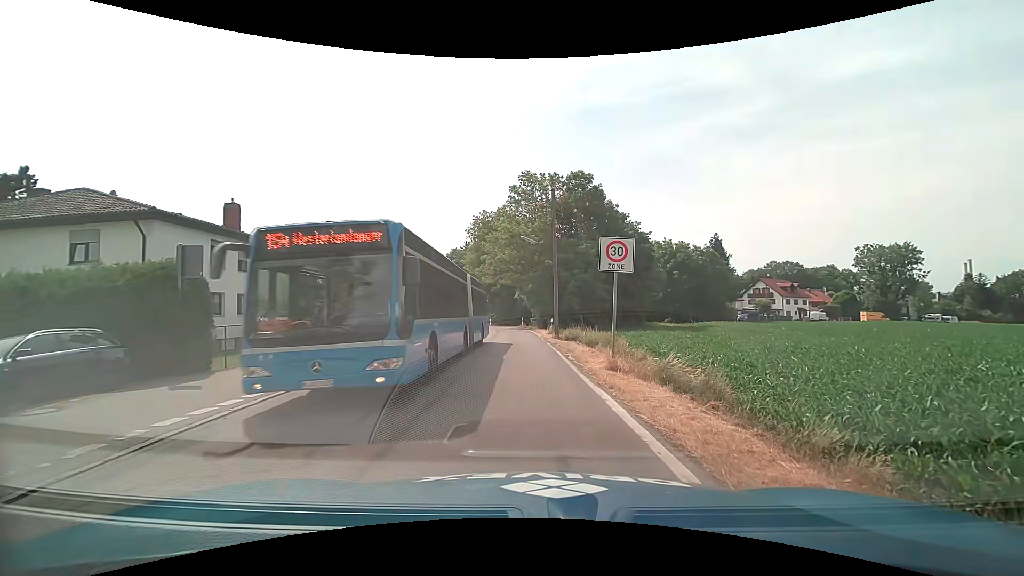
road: tertiary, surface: asphalt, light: Day
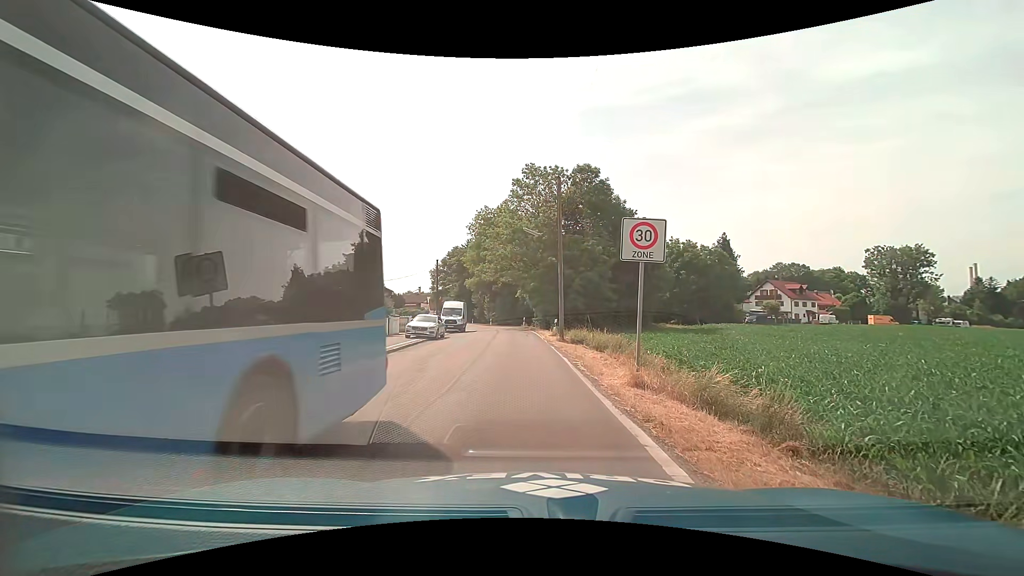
(0.0, +2.6) m; 0°
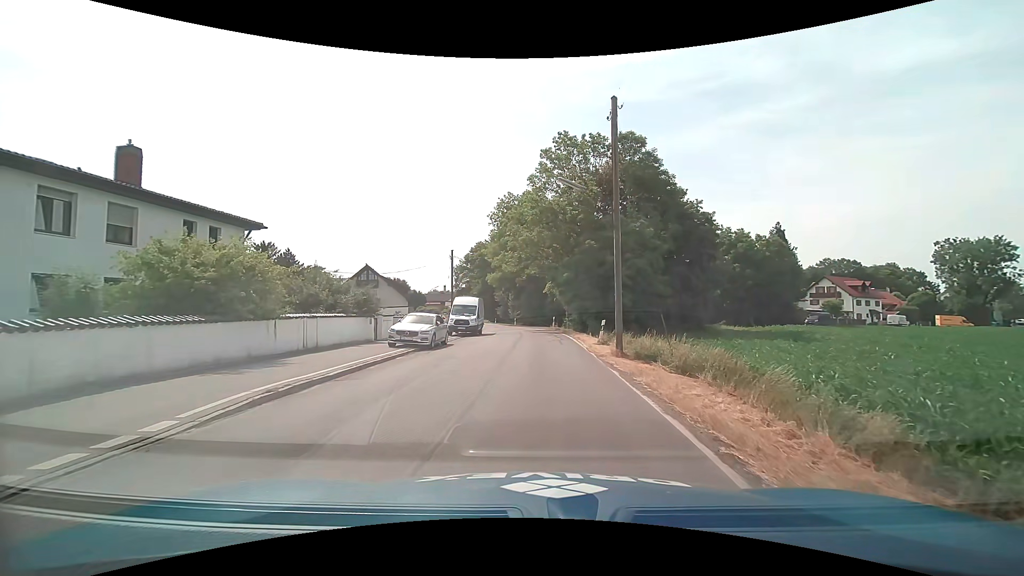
(-0.3, +9.4) m; -3°
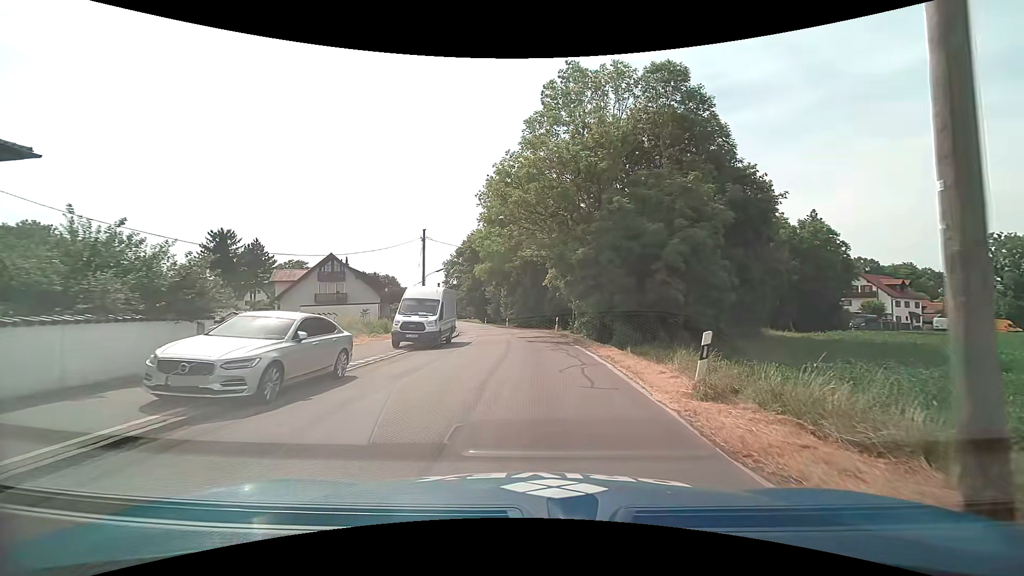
(+0.1, +12.8) m; 0°
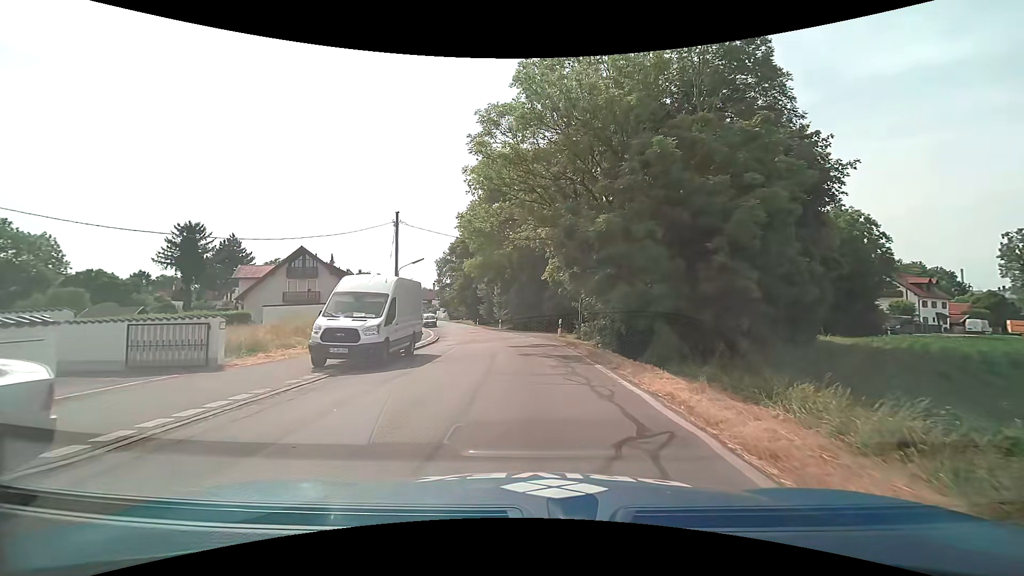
(0.0, +7.5) m; 0°
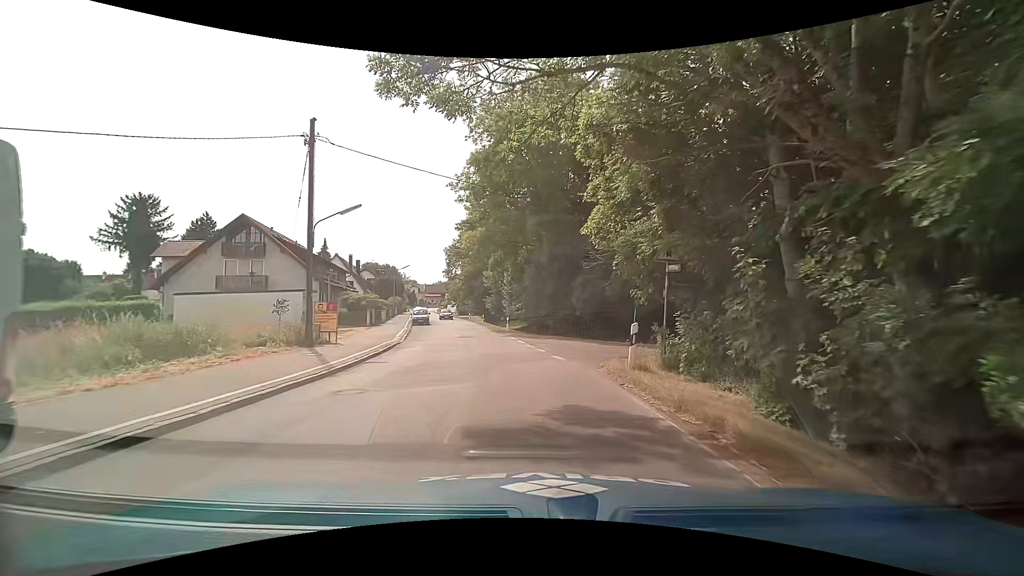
(-0.2, +16.0) m; -2°
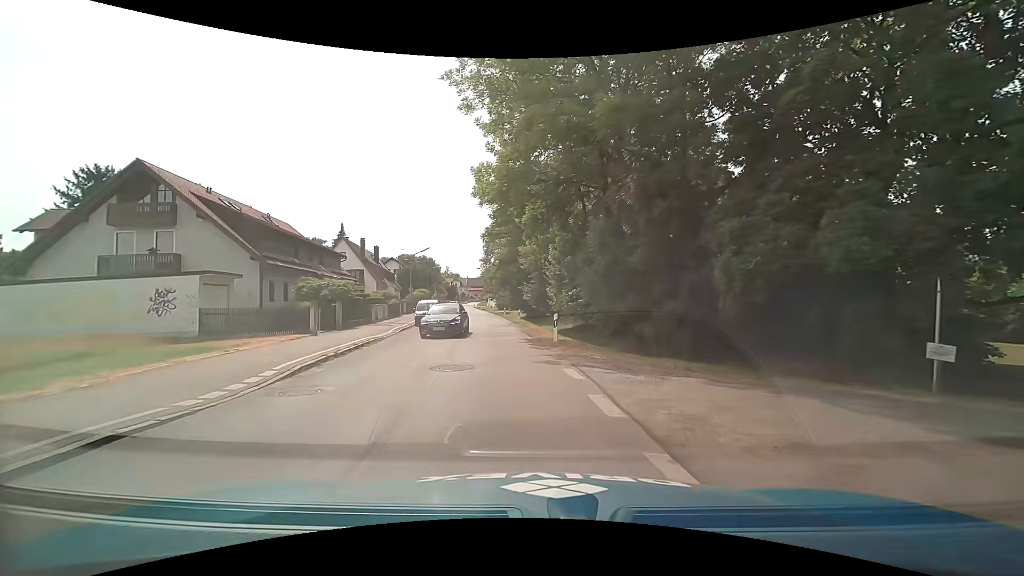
(-0.7, +17.2) m; -6°
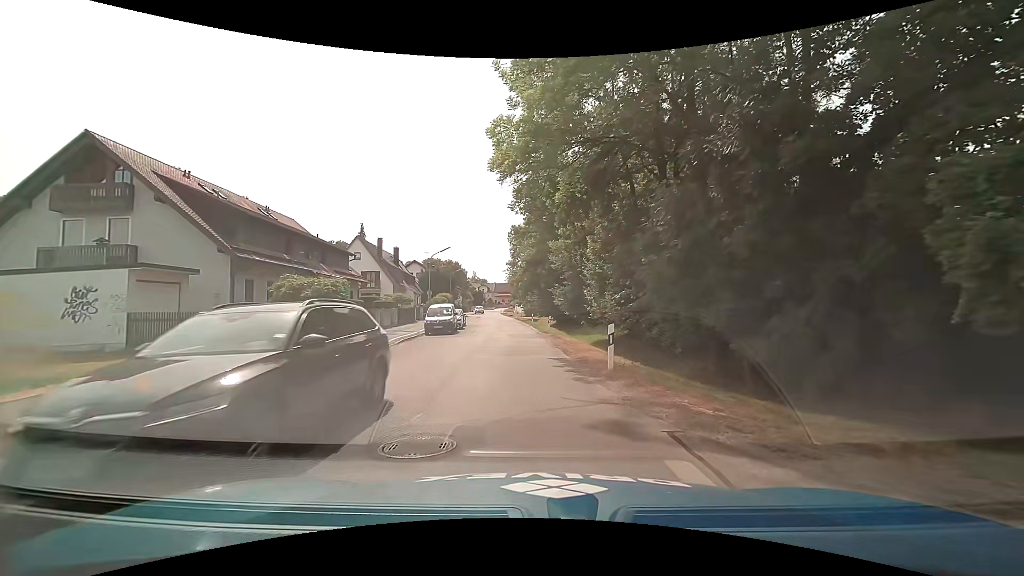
(-0.1, +6.1) m; -3°
(0, +10) (-1, +20) (-1, +30) (-2, +40) (-3, +50) (-4, +60) (-4, +70) (-5, +80) (-6, +90) (-7, +100) m
